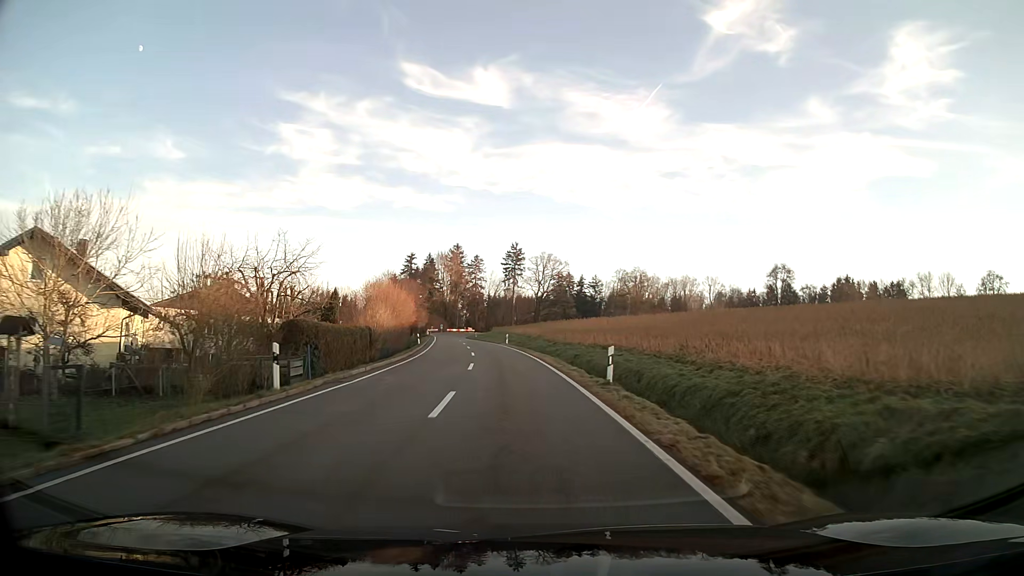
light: Day
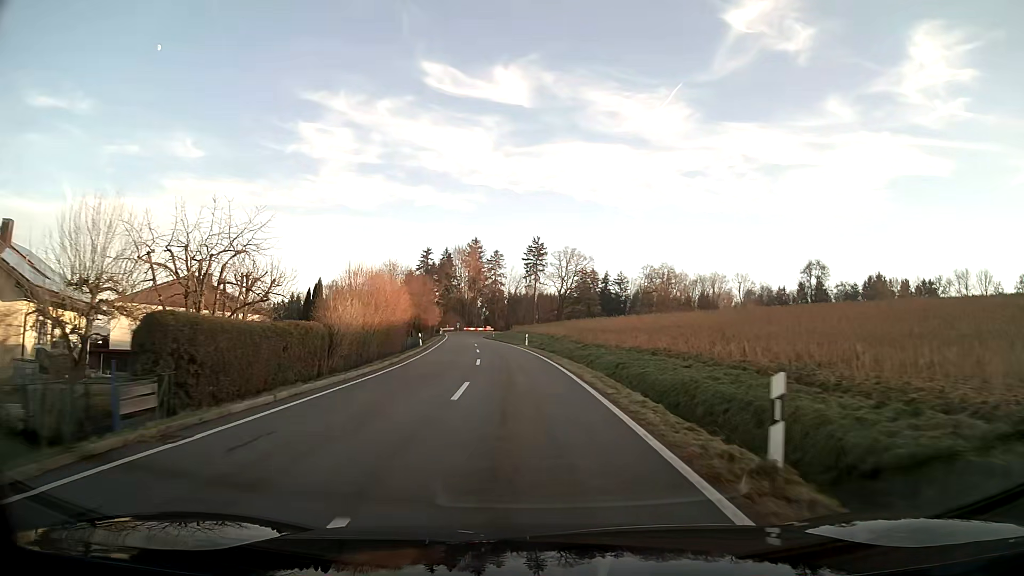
(-0.2, +9.8) m; -2°
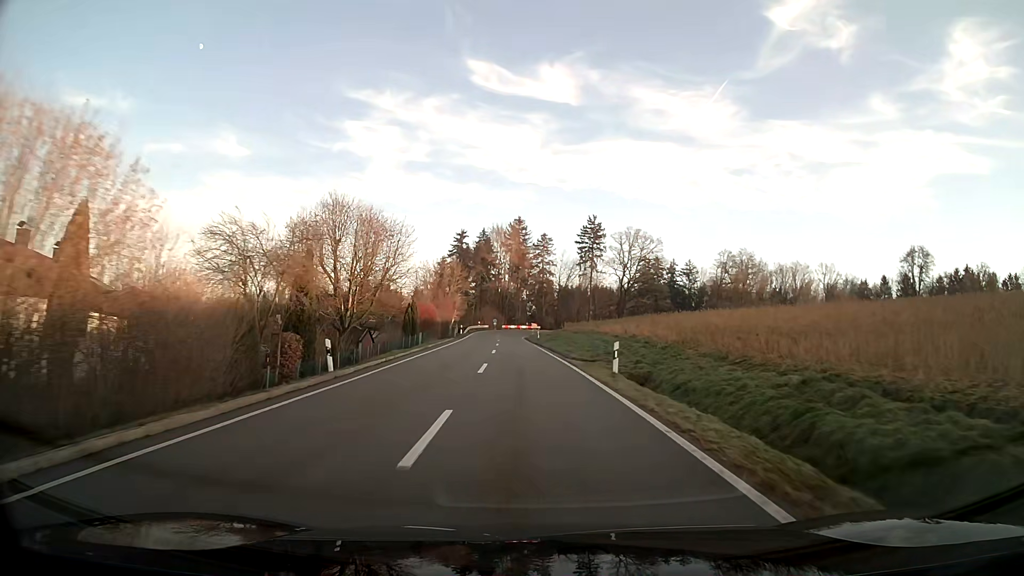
(-1.1, +31.0) m; -4°
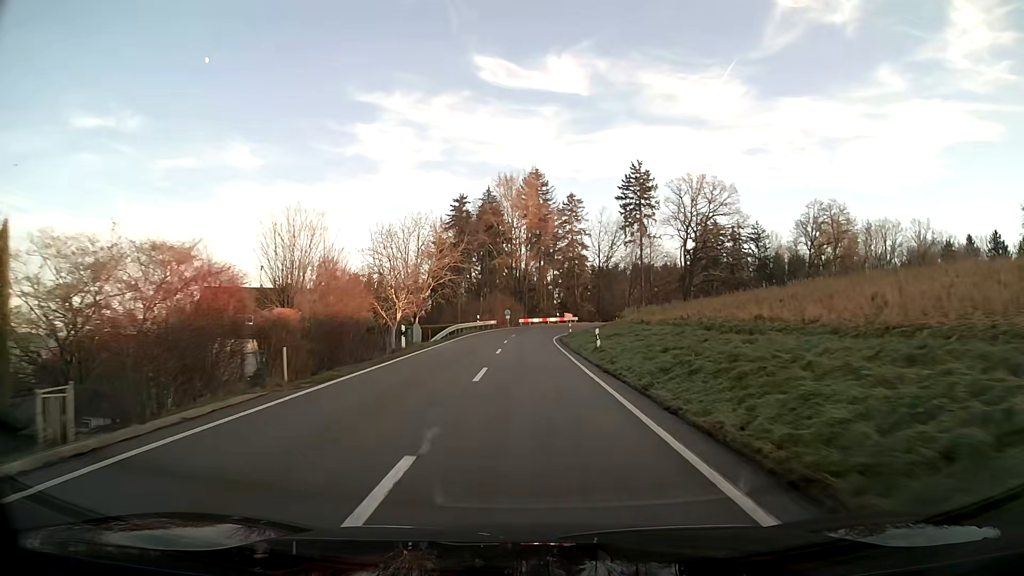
(-0.7, +40.5) m; -2°
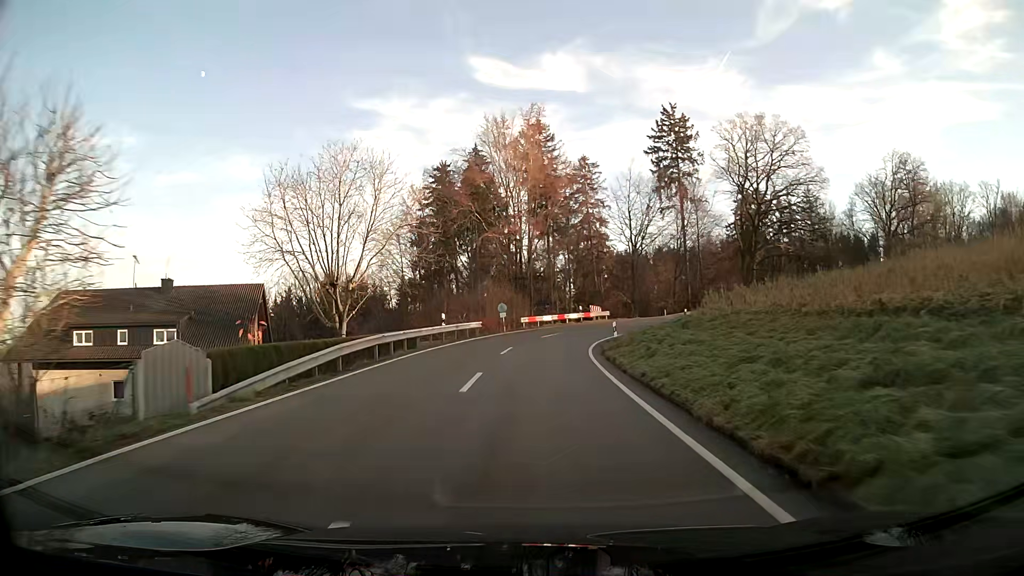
(-0.2, +26.4) m; -1°
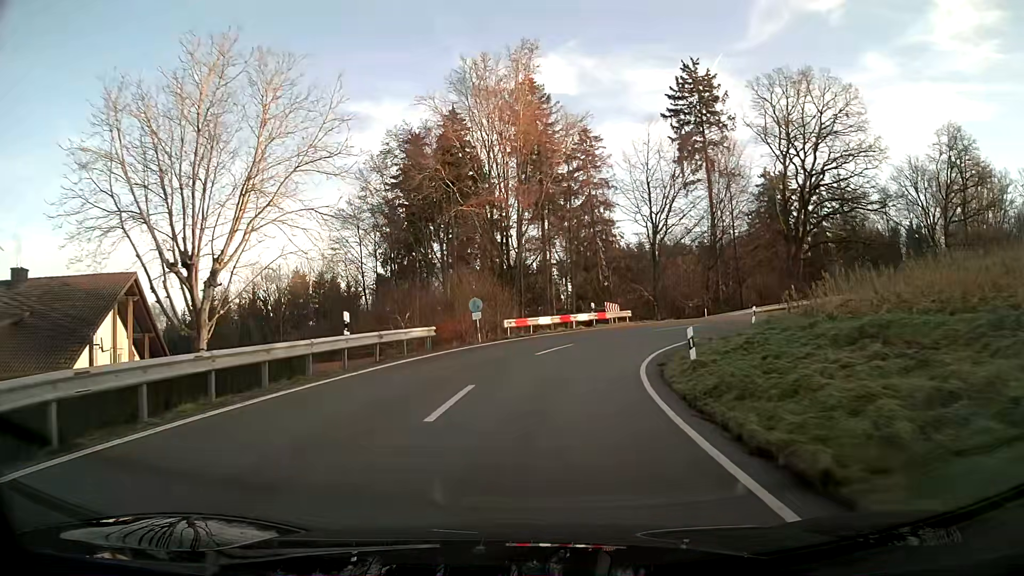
(+0.1, +15.6) m; +2°
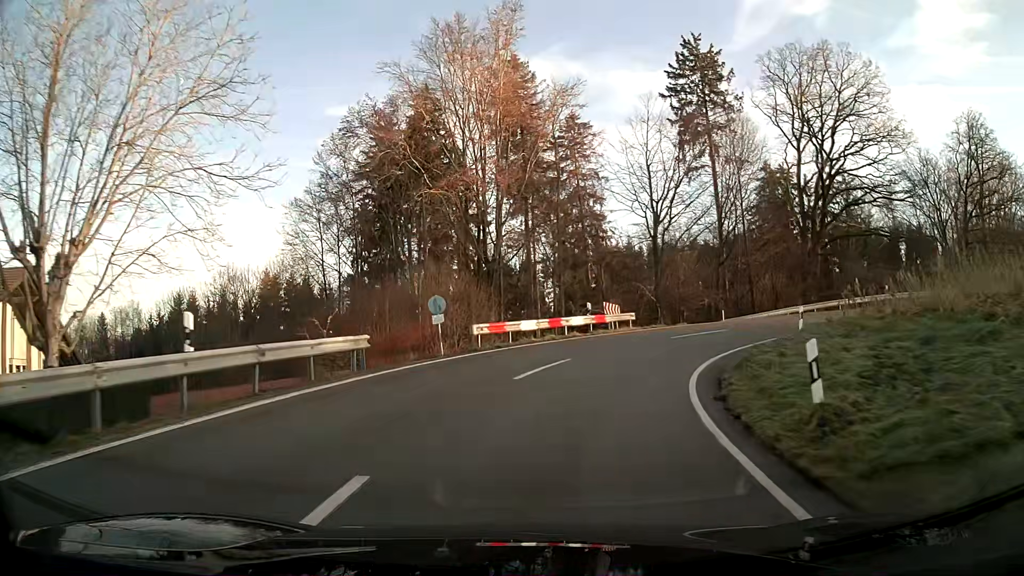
(+0.1, +7.2) m; +2°
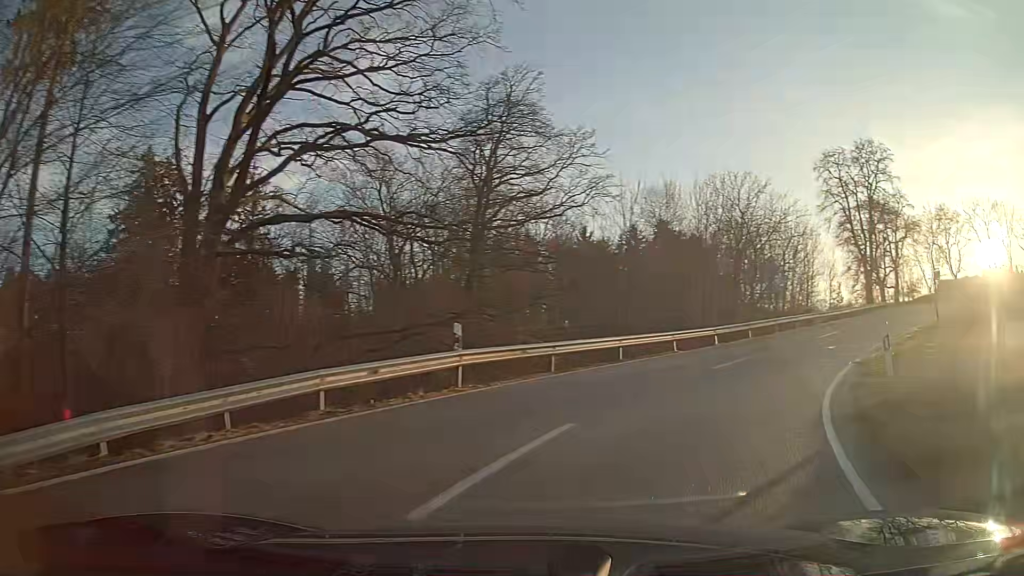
(+11.6, +27.0) m; +60°
(+2, +10) (+6, +19) (+11, +27) (+16, +36) (+22, +44) (+27, +53) (+33, +61) (+38, +69) (+45, +77) (+53, +83) m
